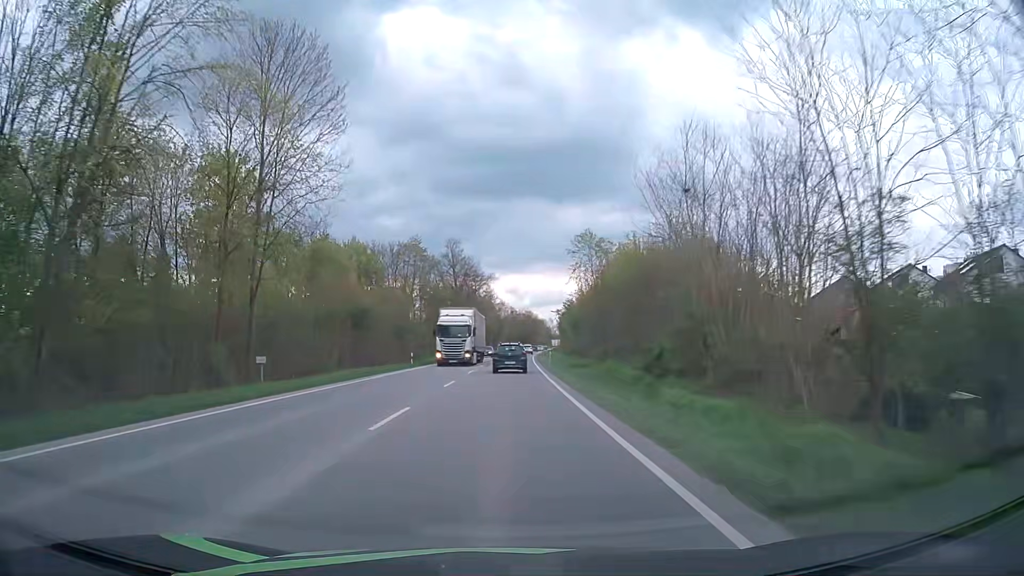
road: primary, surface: asphalt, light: Day
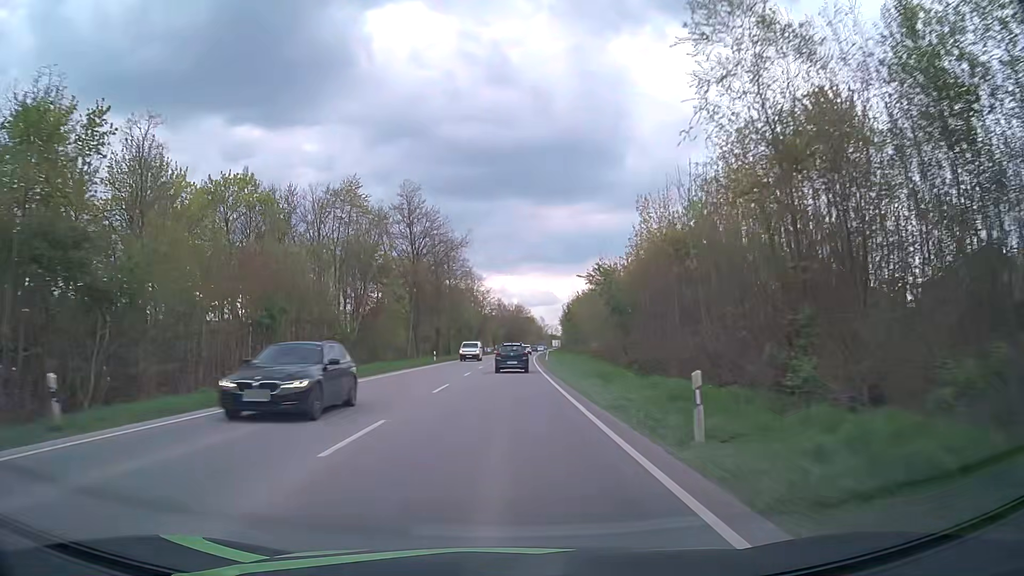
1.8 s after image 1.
(+0.2, +38.2) m; +1°
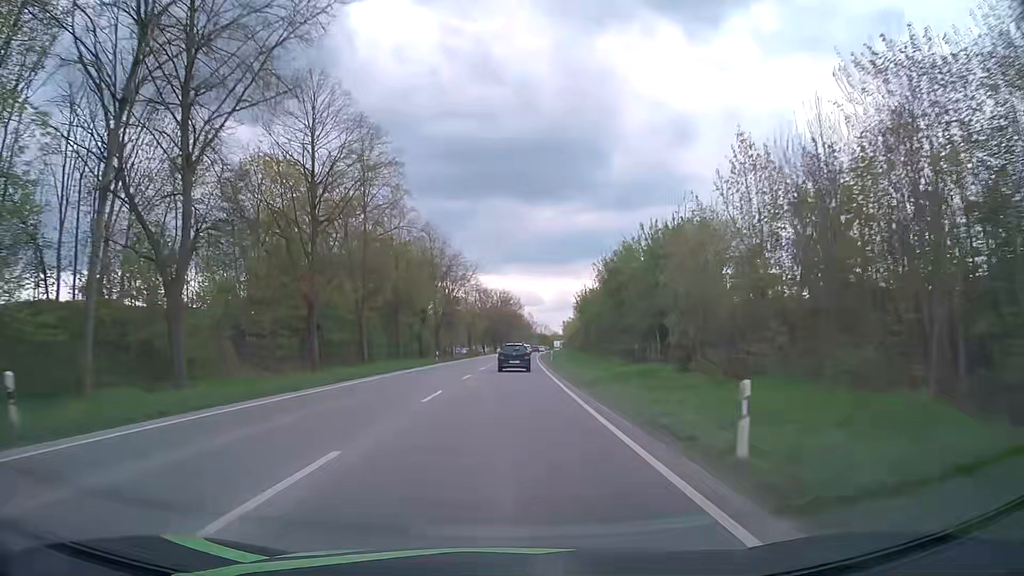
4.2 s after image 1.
(+0.5, +51.2) m; +1°
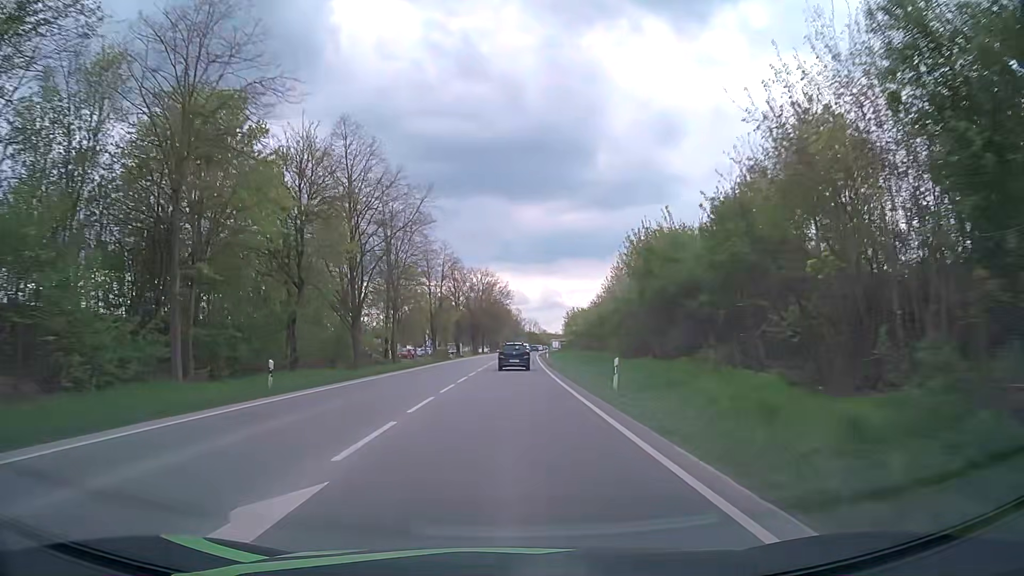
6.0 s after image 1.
(+0.4, +38.6) m; +1°
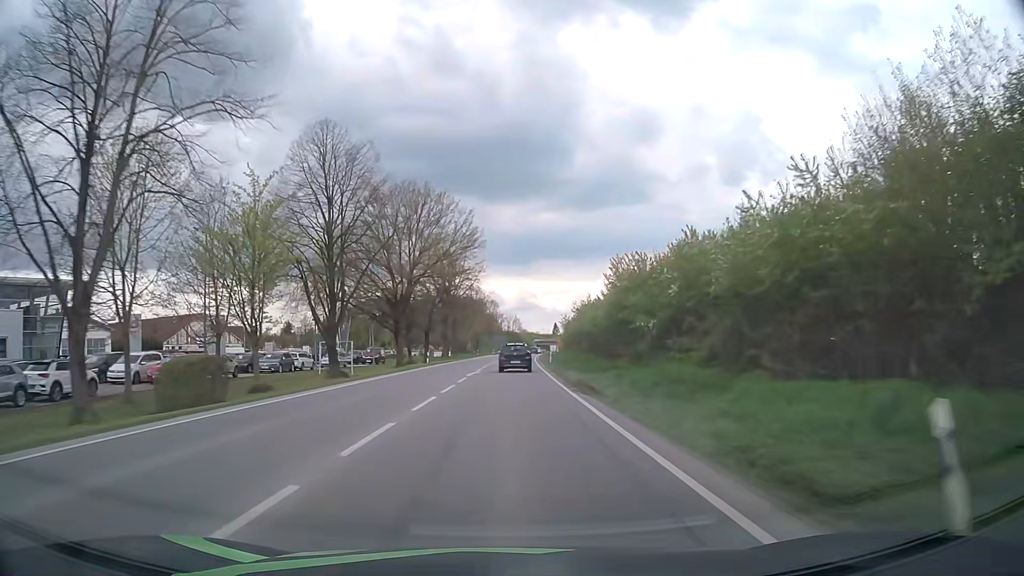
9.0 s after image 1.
(+1.1, +64.8) m; +2°
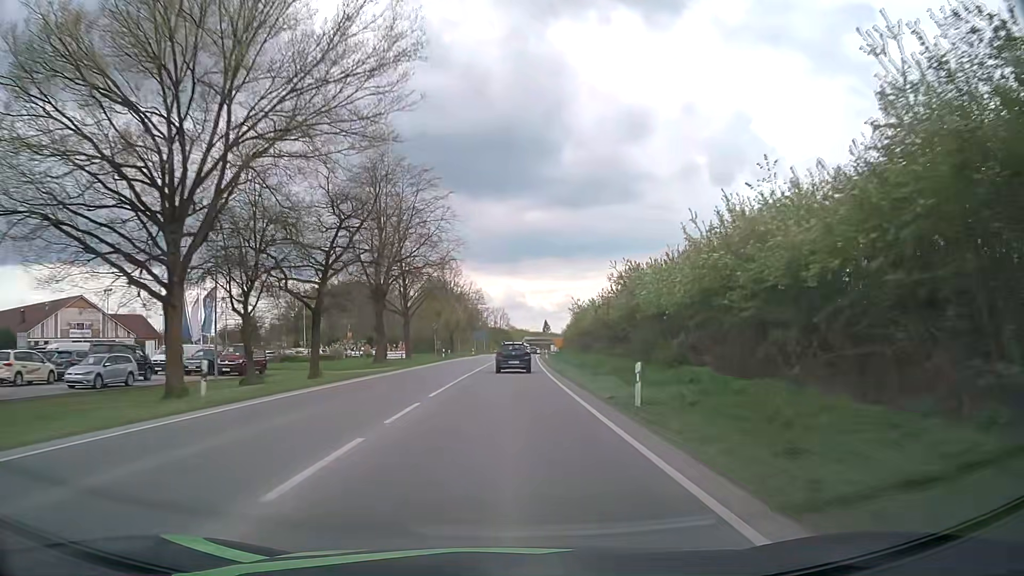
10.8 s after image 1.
(+0.4, +38.8) m; +1°
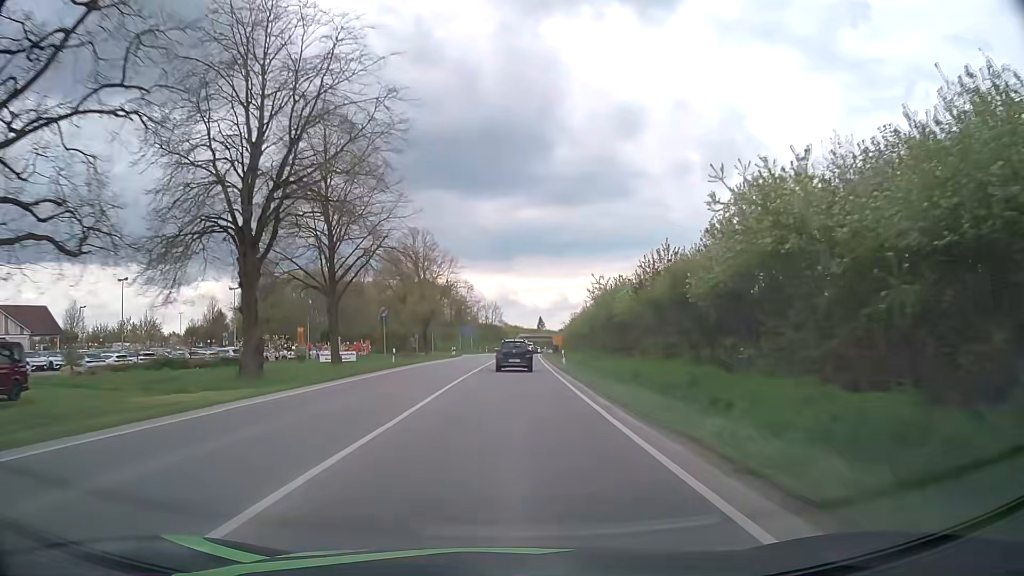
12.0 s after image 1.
(+0.2, +25.0) m; +1°
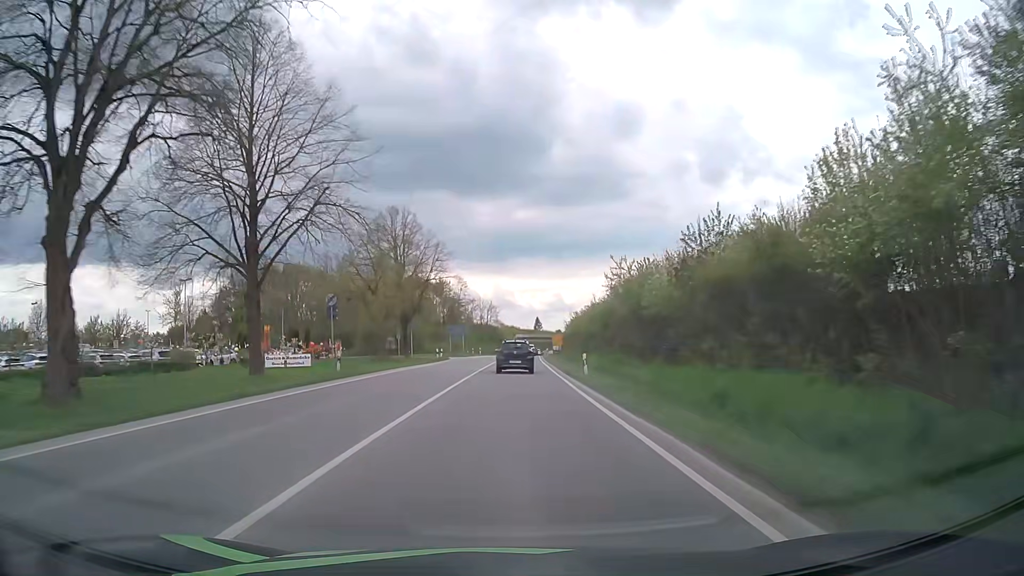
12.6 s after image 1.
(0.0, +12.2) m; 0°
(0, +10) (0, +20) (0, +30) (0, +40) (+1, +50) (+1, +60) (+1, +70) (+2, +80) (+2, +90) (+3, +100) m
